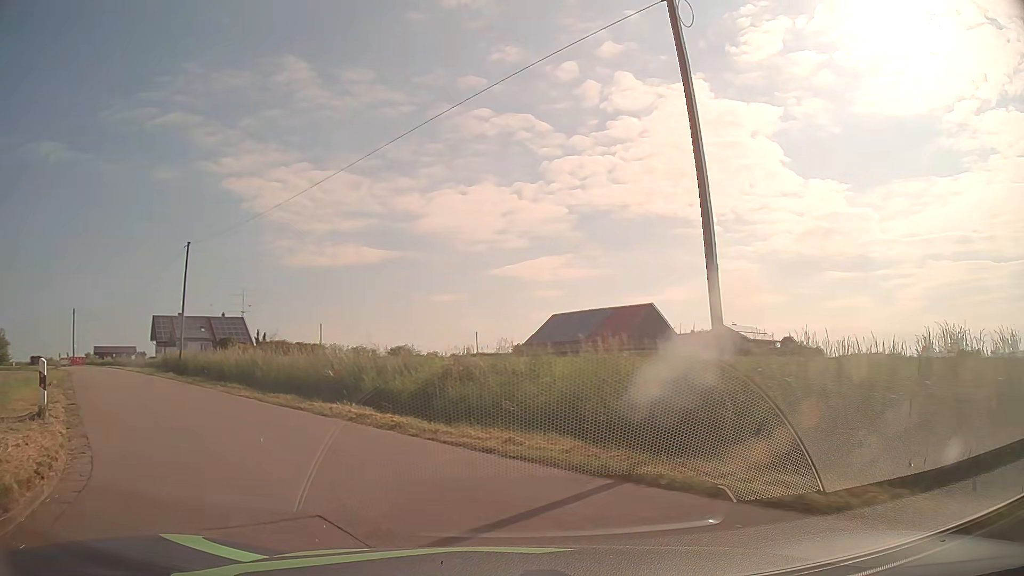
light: Day
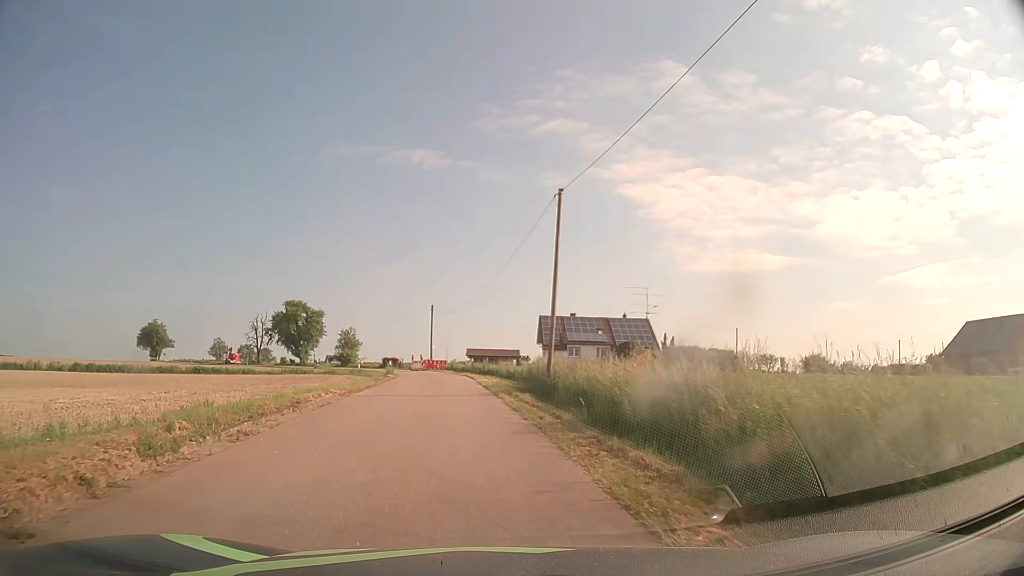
(-4.4, +12.9) m; -34°
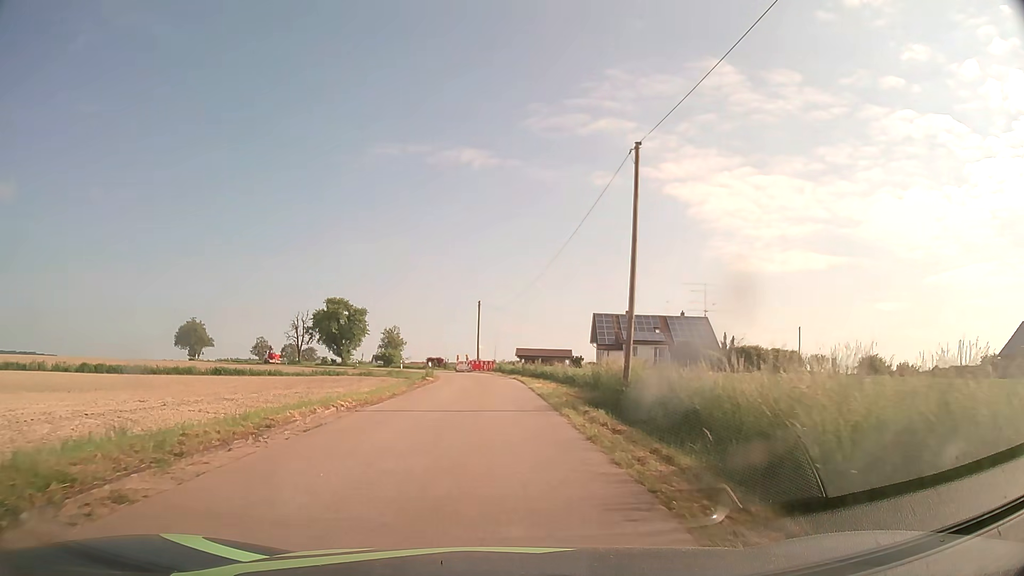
(-0.2, +5.4) m; -4°
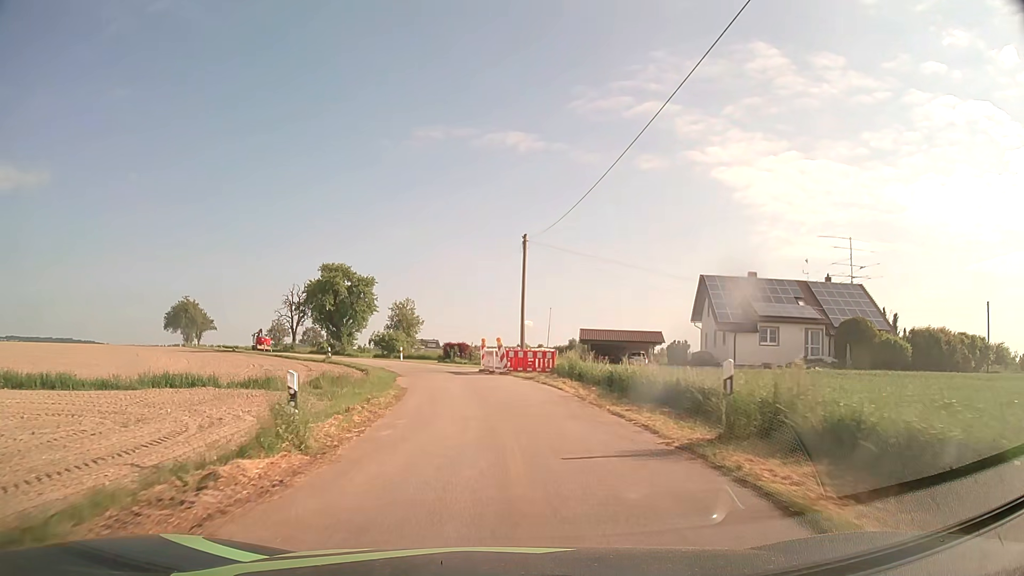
(-1.1, +32.0) m; -4°
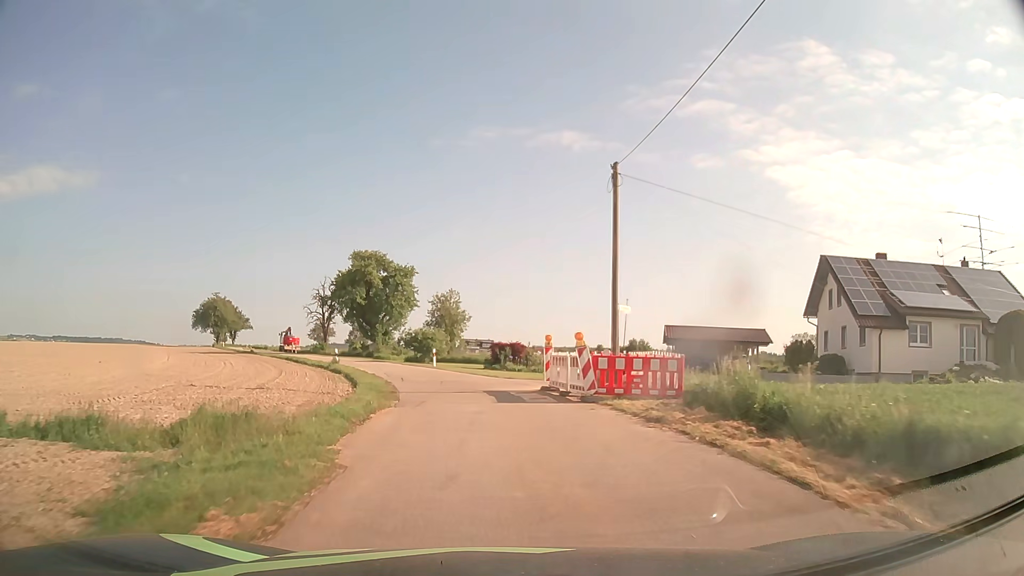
(-0.5, +13.7) m; -5°
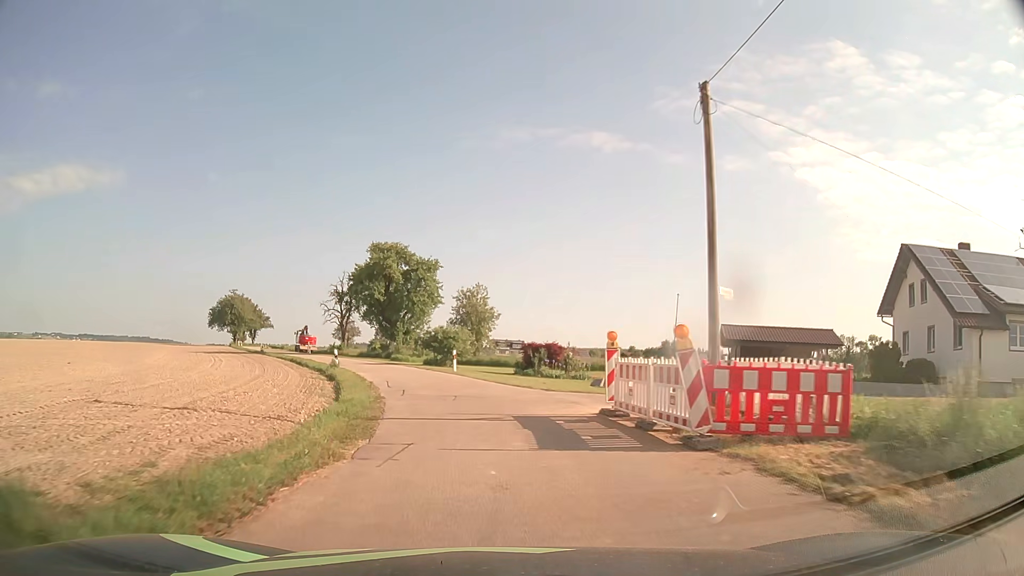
(-0.2, +6.8) m; -3°
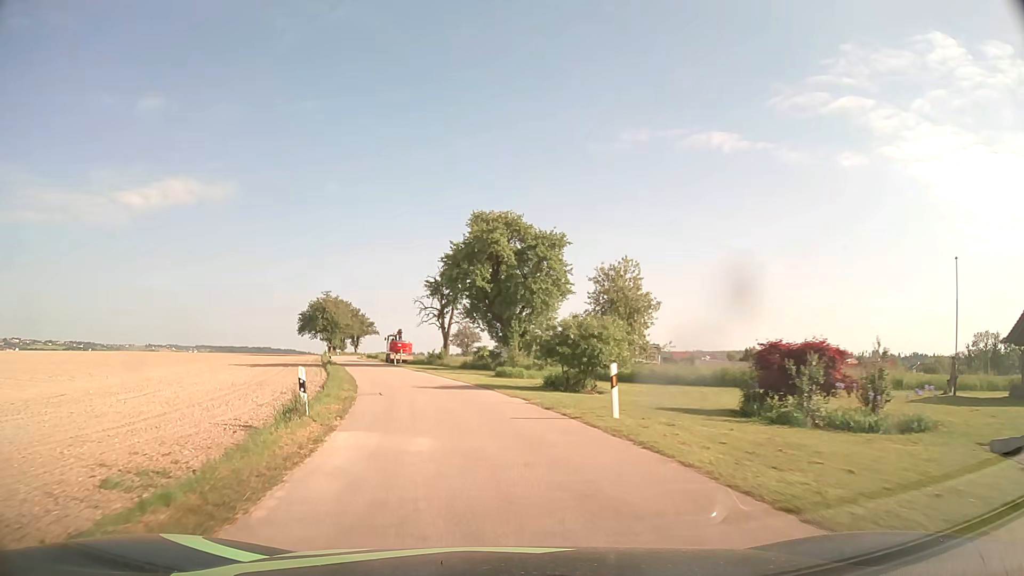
(-1.8, +20.5) m; -11°
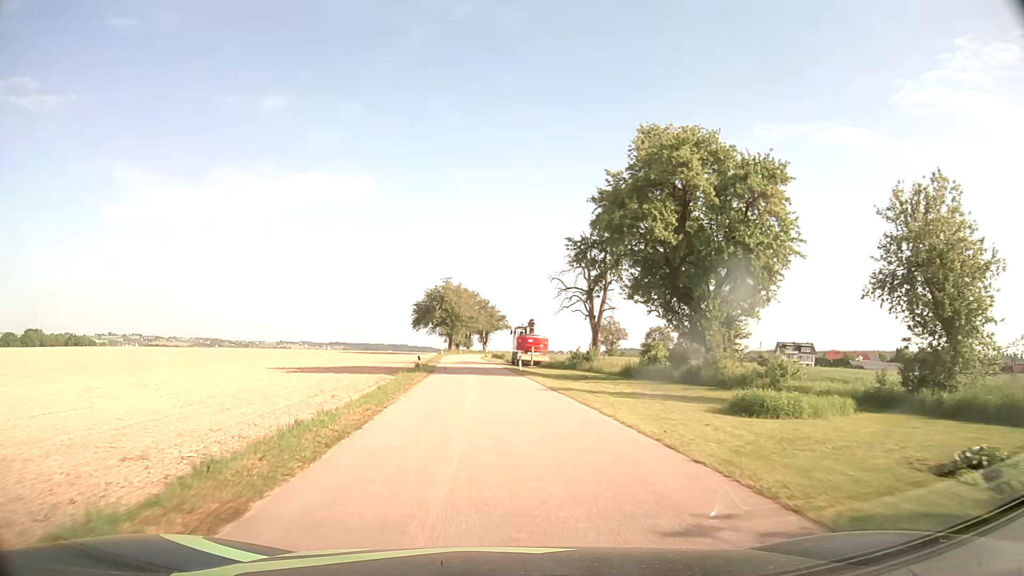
(-2.3, +21.0) m; -12°
